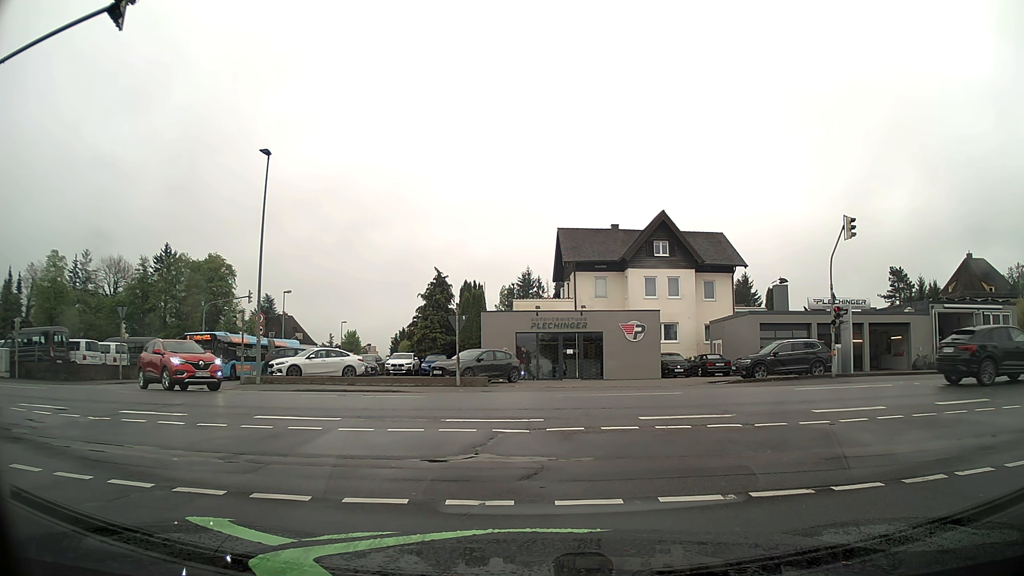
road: residential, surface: asphalt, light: Day
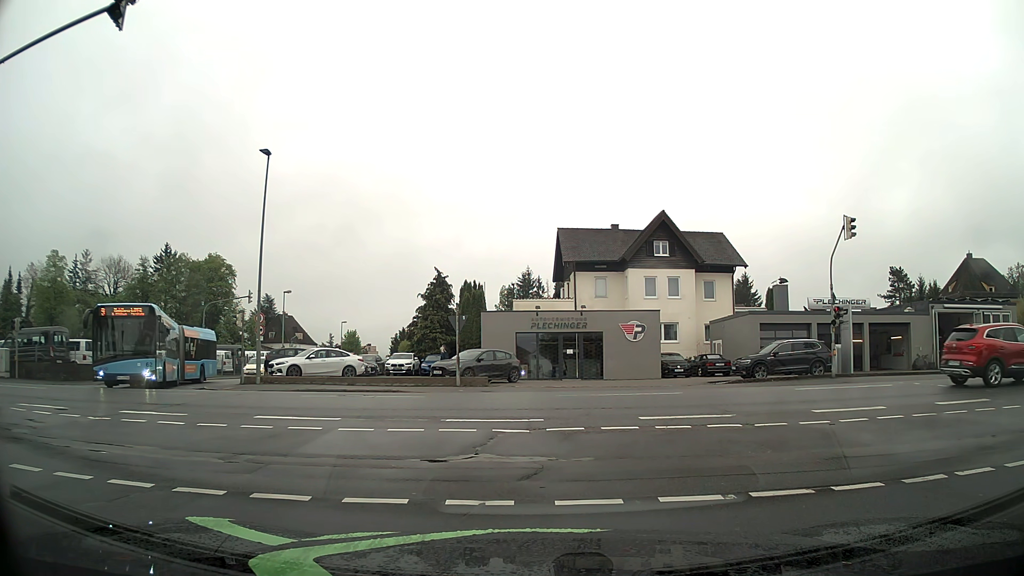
(0.0, 0.0) m; 0°
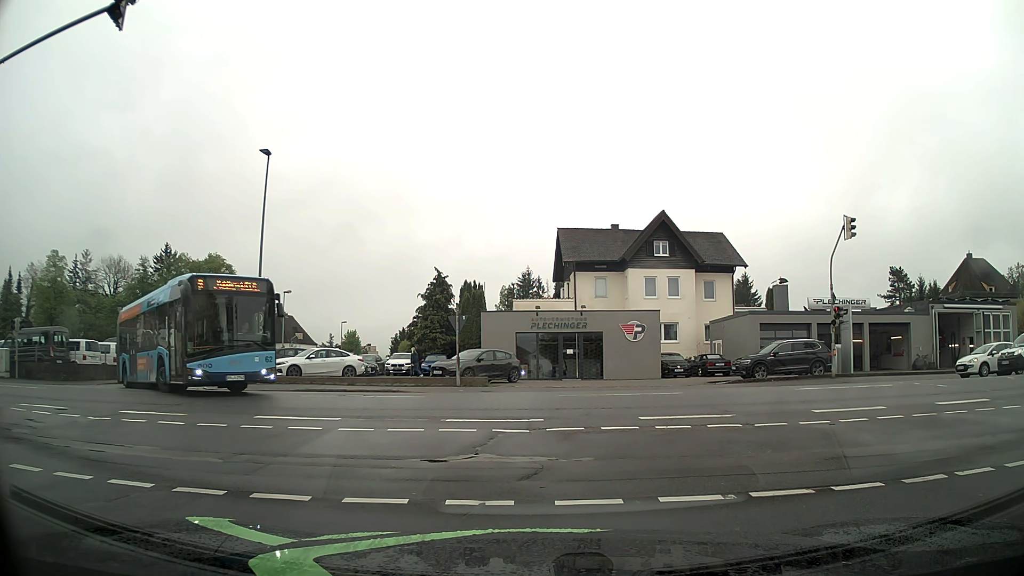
(0.0, 0.0) m; 0°
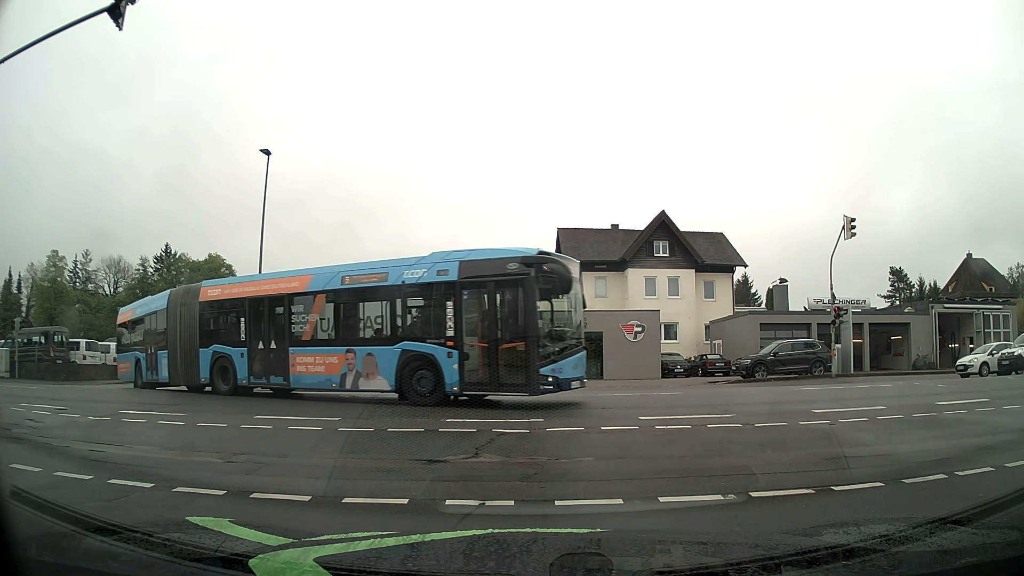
(0.0, 0.0) m; 0°
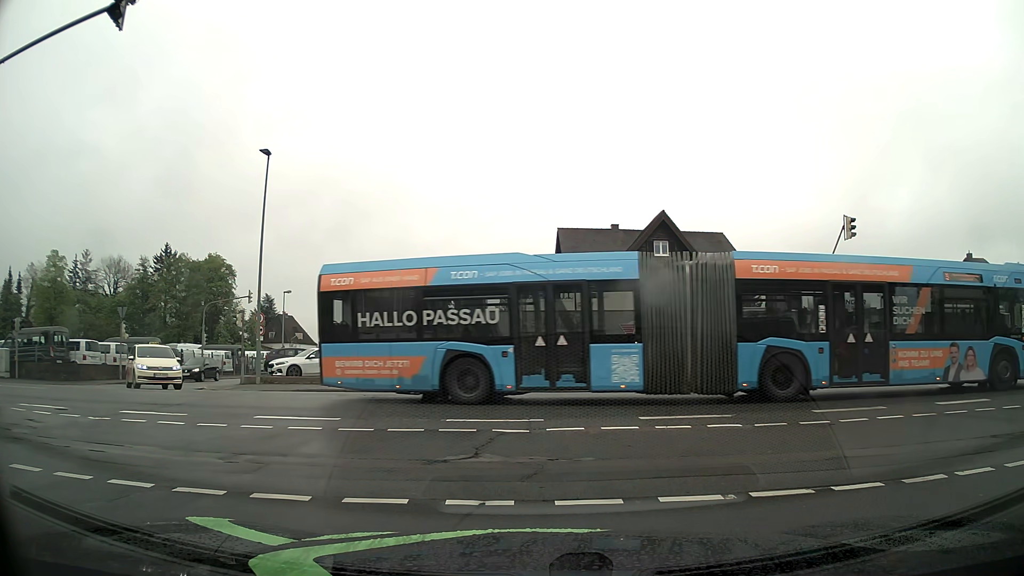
(0.0, 0.0) m; 0°
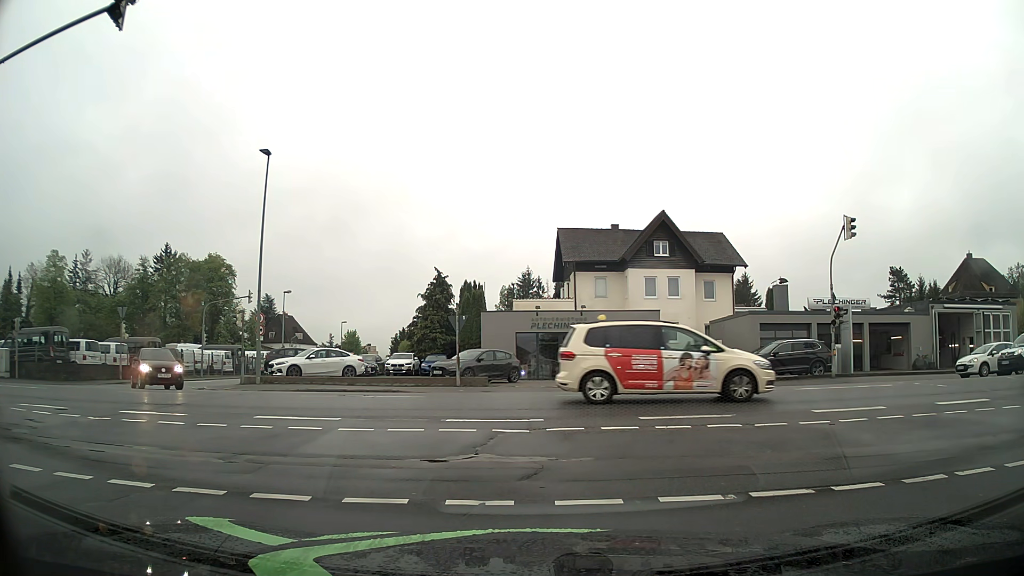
(0.0, 0.0) m; 0°
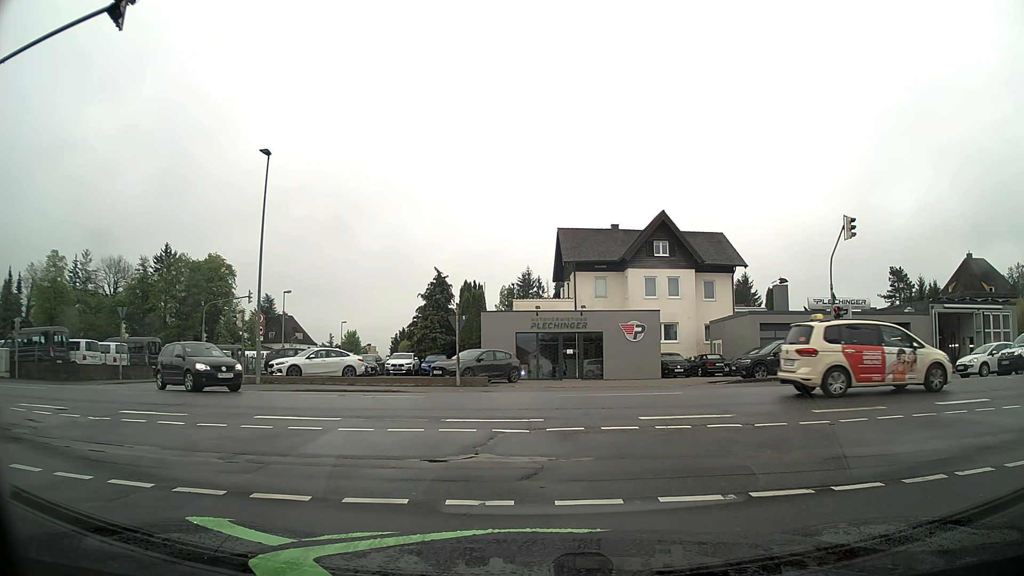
(0.0, 0.0) m; 0°
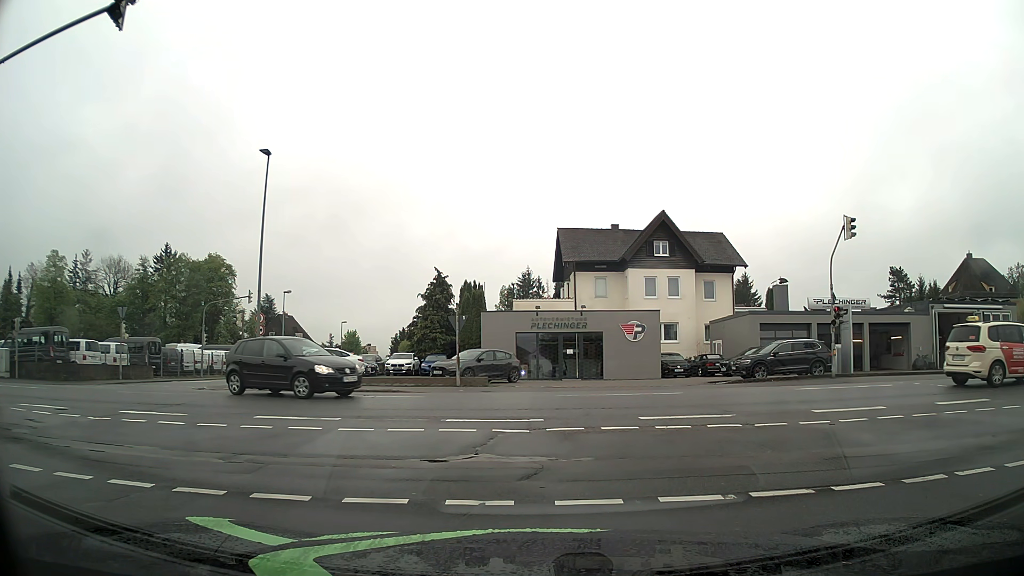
(0.0, 0.0) m; 0°
(-1, +10) (-7, +18) (-16, +22) (-26, +23) (-36, +24) (-46, +24) (-56, +24) (-66, +24) (-76, +24) (-86, +24) m
